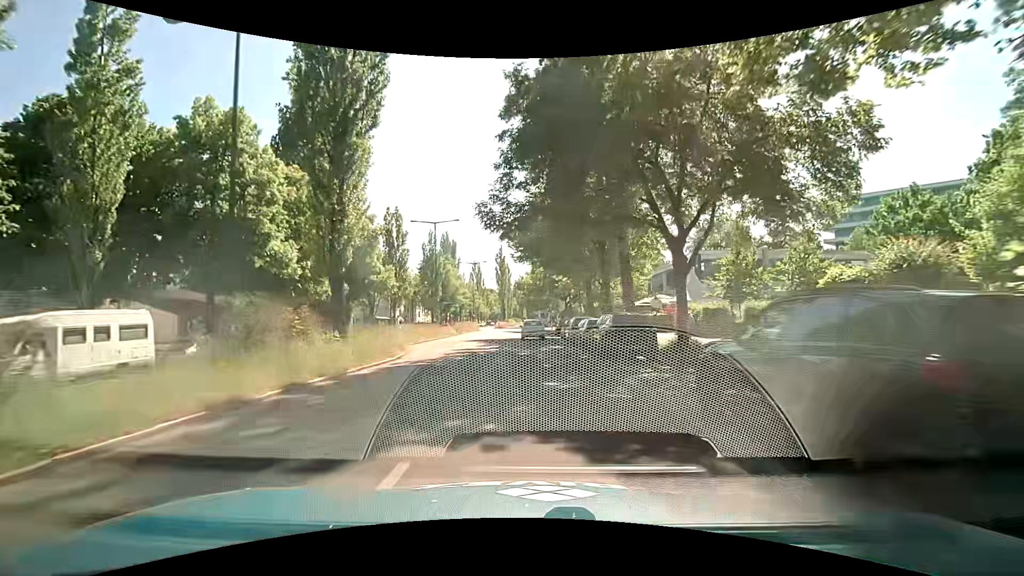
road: secondary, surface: asphalt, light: Day
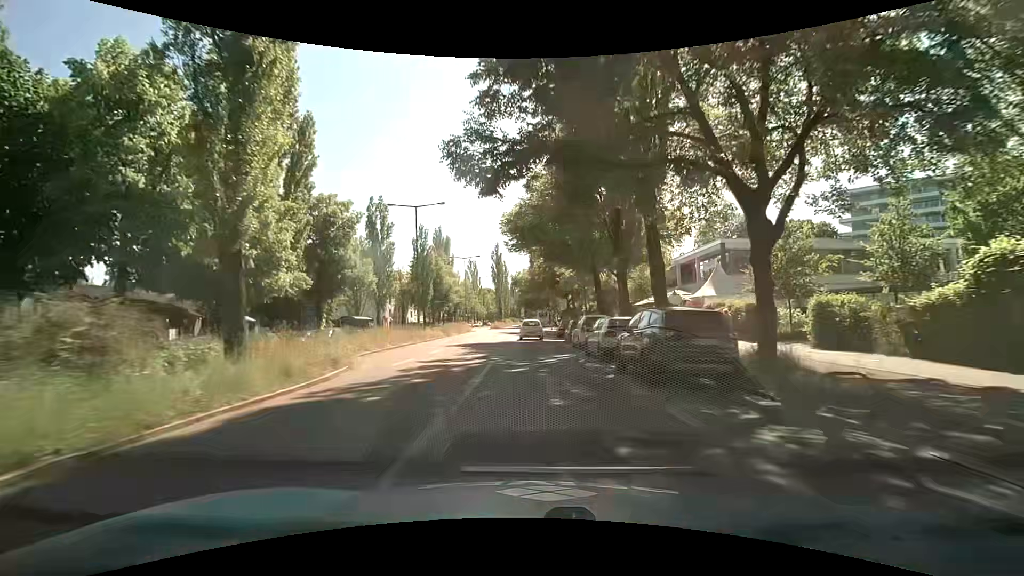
(0.0, +6.6) m; 0°
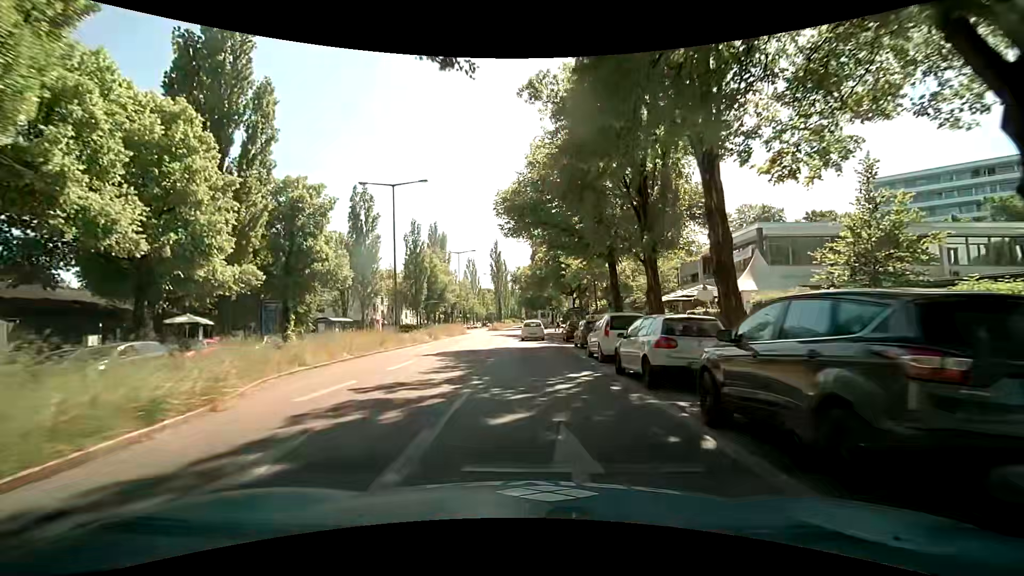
(0.0, +6.6) m; +1°
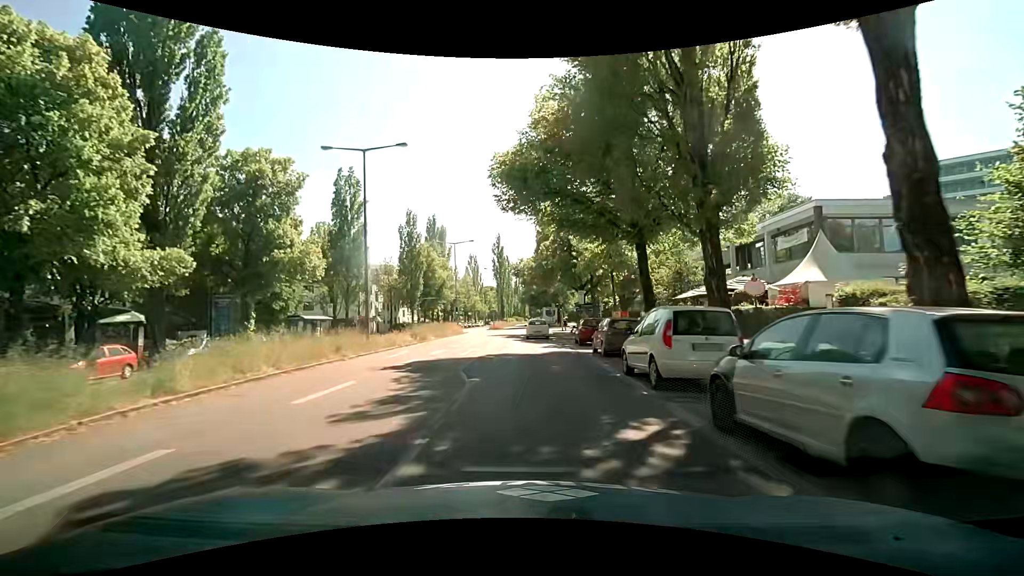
(-0.2, +6.5) m; -3°
